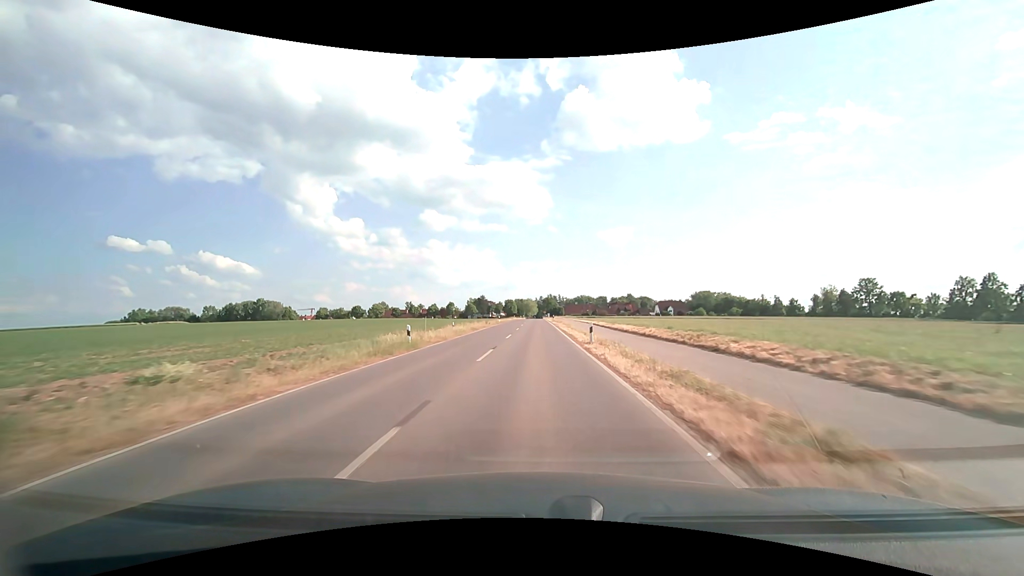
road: secondary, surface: asphalt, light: Day
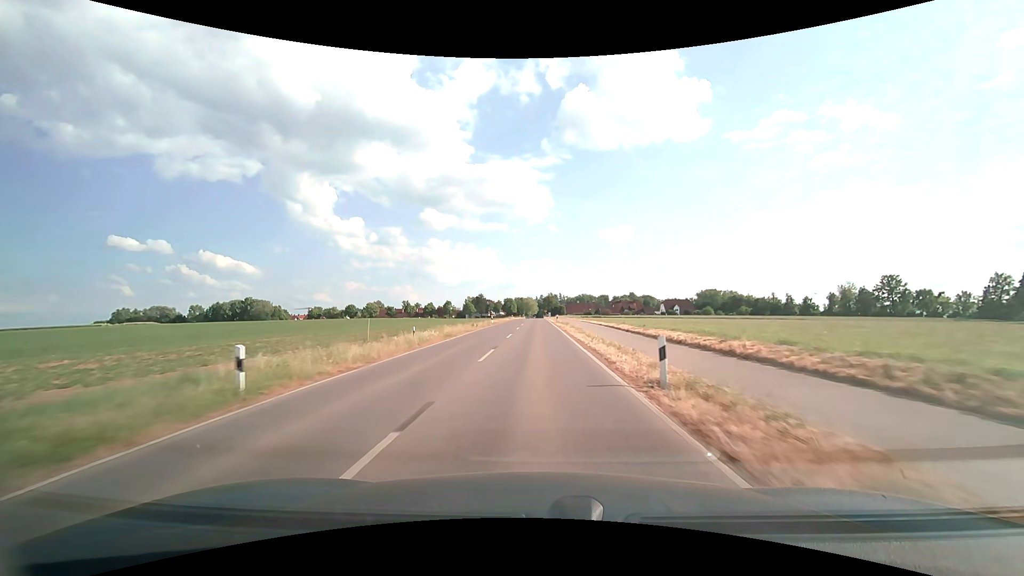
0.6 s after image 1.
(0.0, +12.1) m; 0°
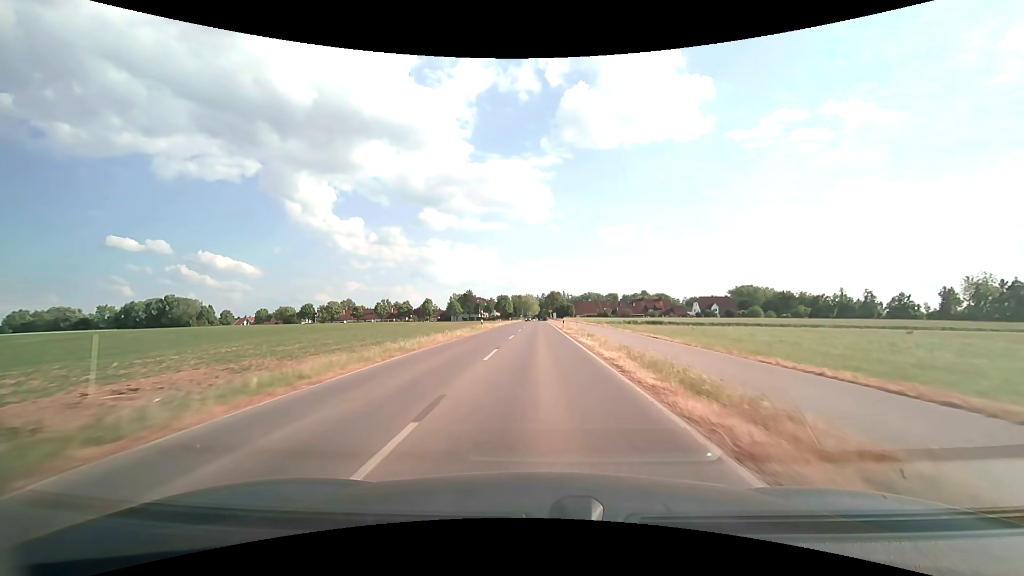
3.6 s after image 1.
(-0.1, +59.9) m; 0°
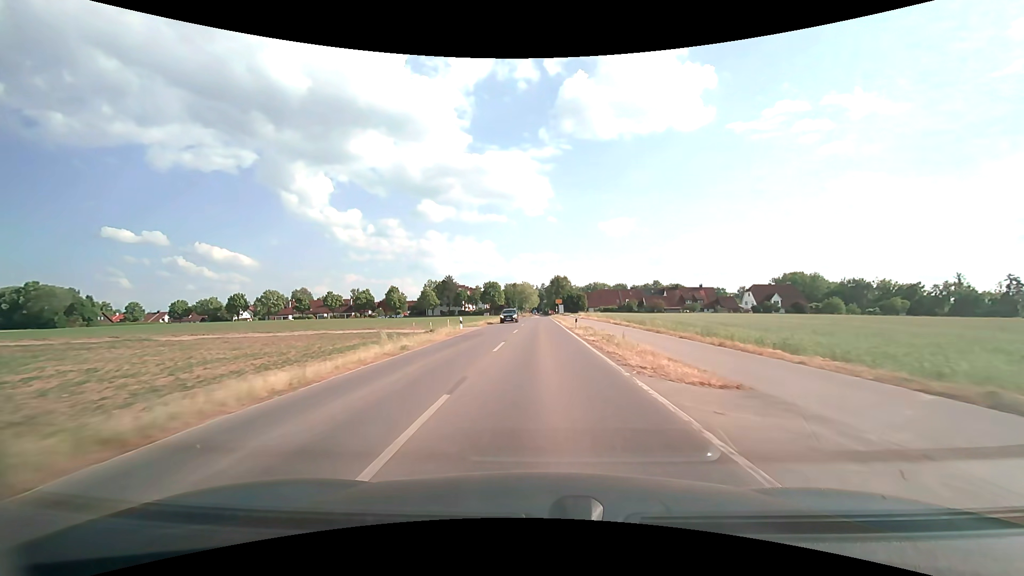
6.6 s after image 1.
(0.0, +58.6) m; 0°
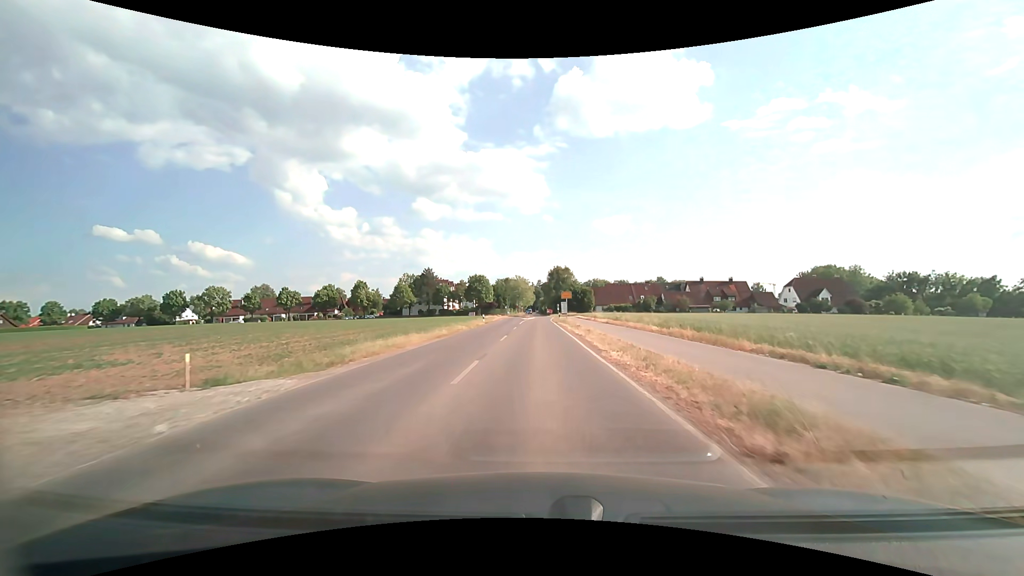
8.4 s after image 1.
(+0.1, +30.8) m; 0°
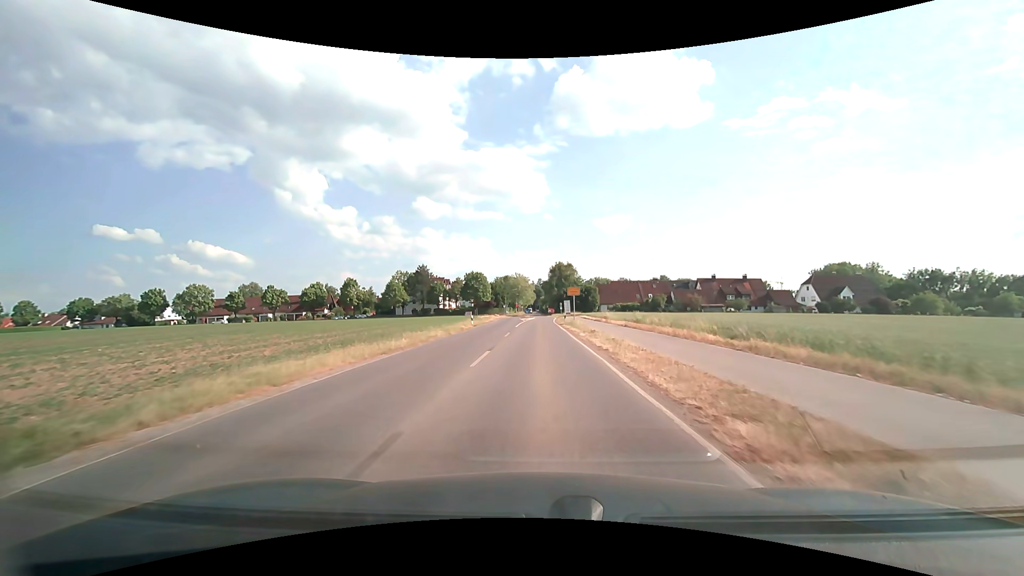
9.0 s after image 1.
(0.0, +9.1) m; 0°
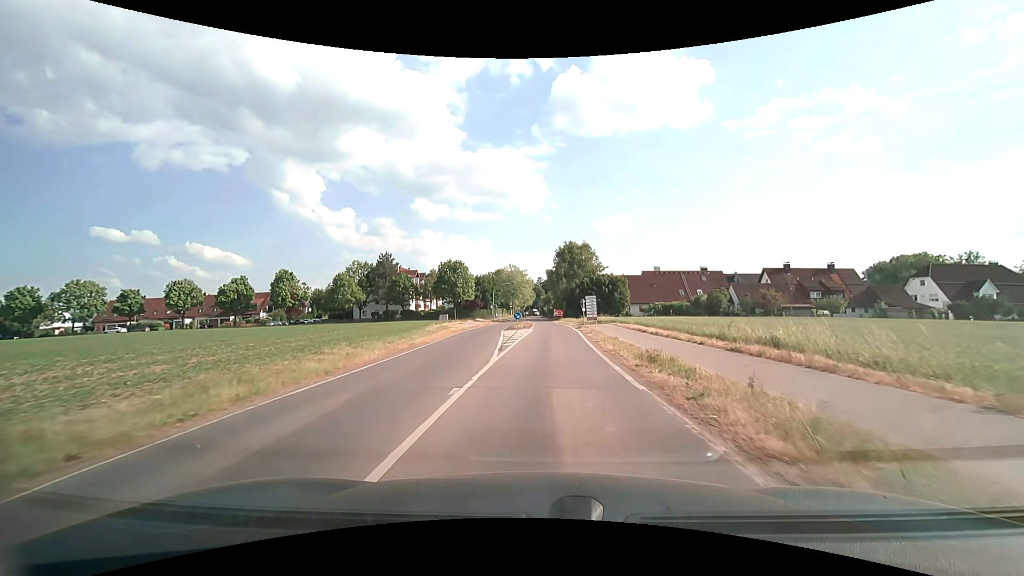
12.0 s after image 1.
(-0.2, +39.3) m; 0°
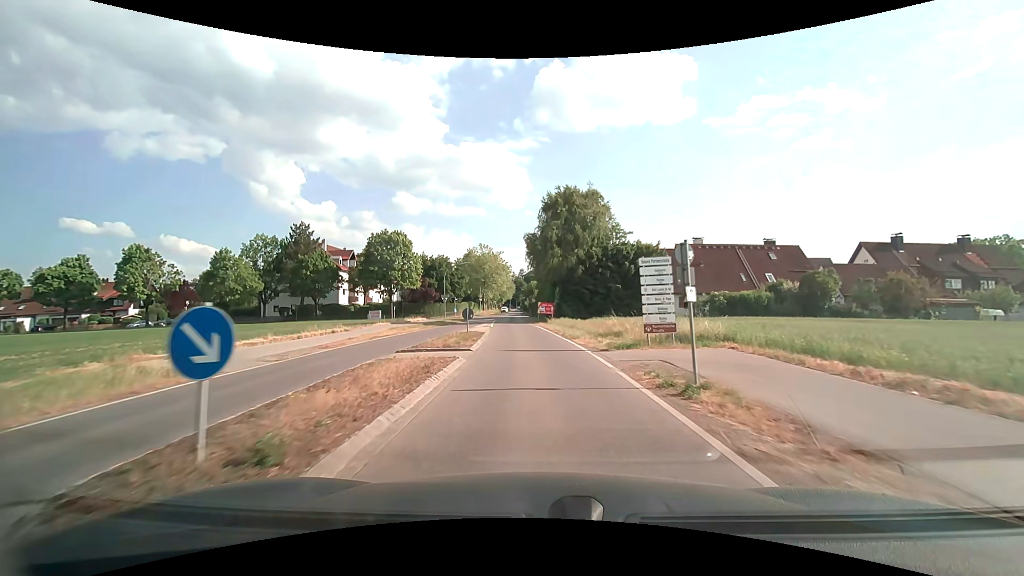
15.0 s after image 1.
(+1.1, +35.2) m; +2°
(0, +10) (0, +20) (-1, +30) (-2, +40) (-2, +50) (-3, +60) (-3, +70) (-4, +80) (-4, +90) (-5, +100) m
